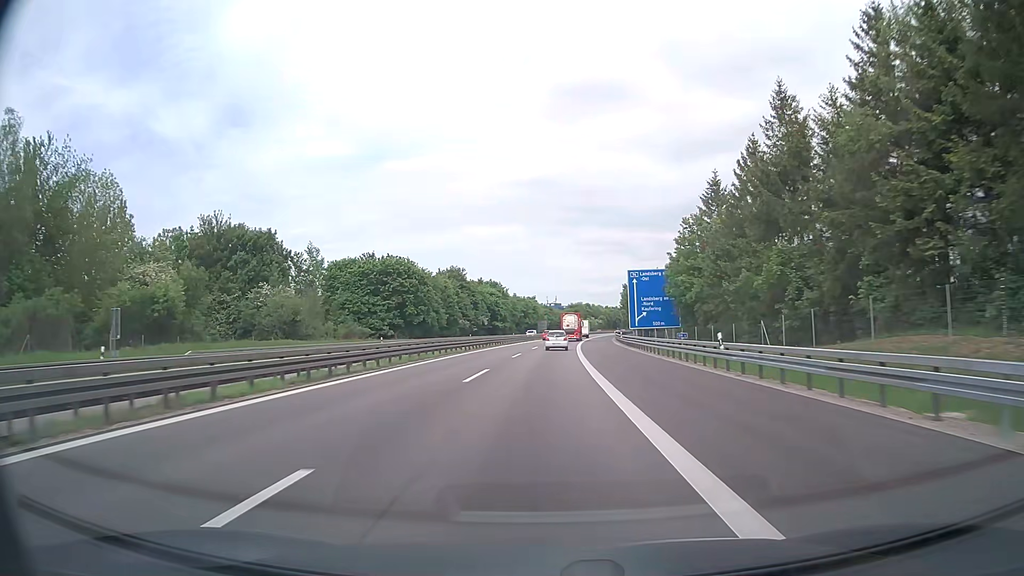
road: motorway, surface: asphalt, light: Day
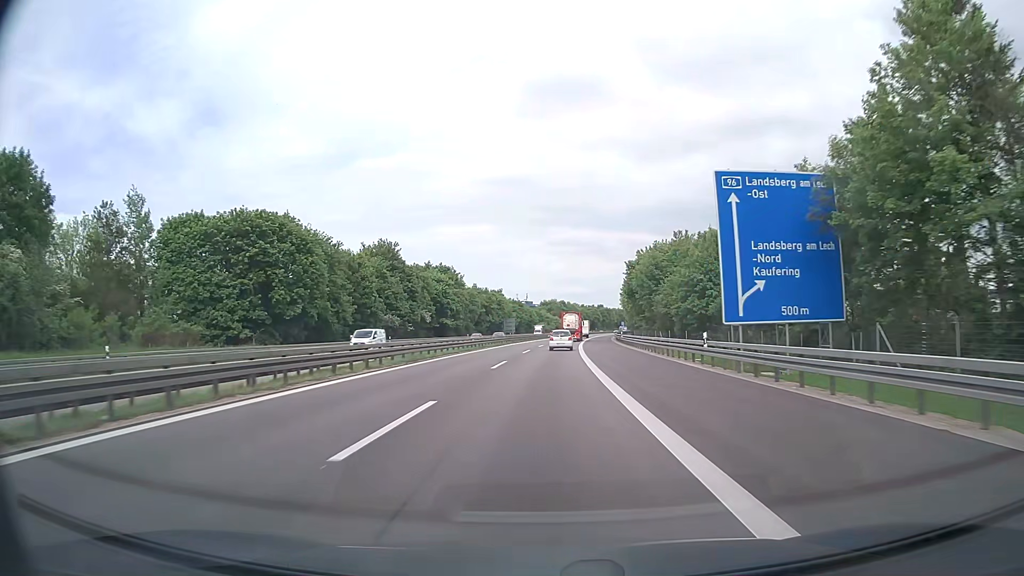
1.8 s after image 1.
(+0.9, +47.6) m; +2°
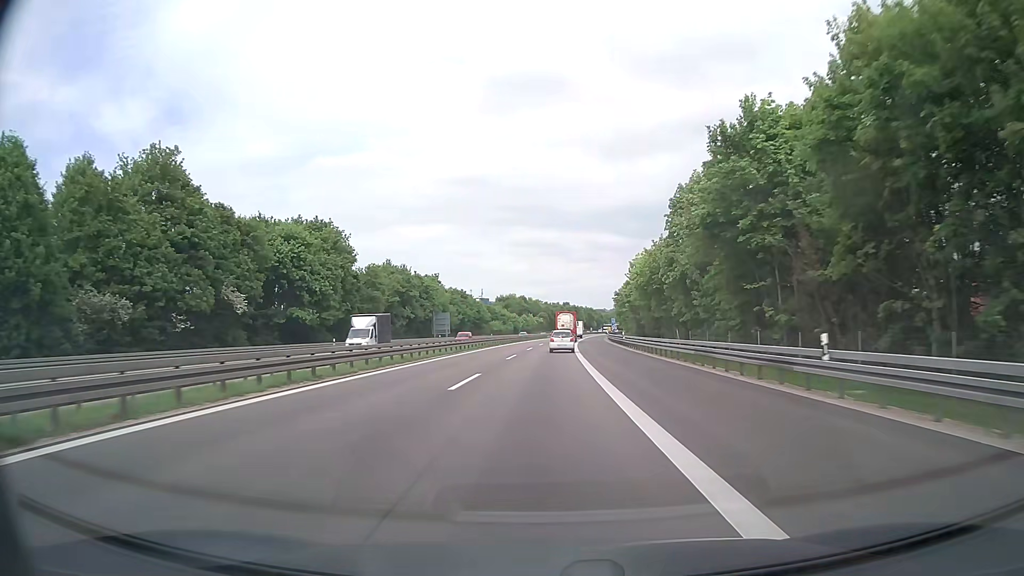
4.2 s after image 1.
(+2.0, +63.2) m; +3°
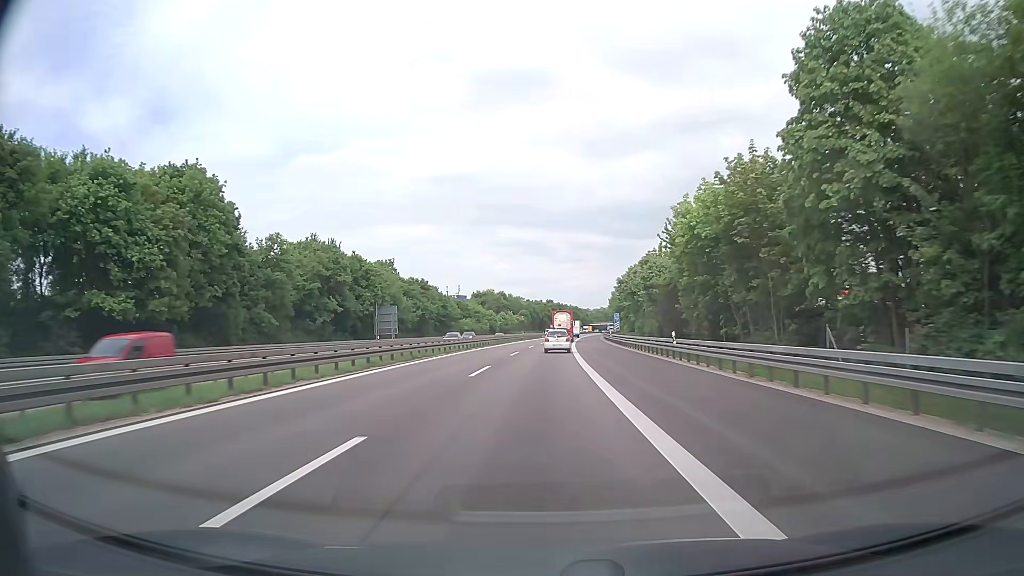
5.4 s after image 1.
(+0.4, +31.5) m; +2°
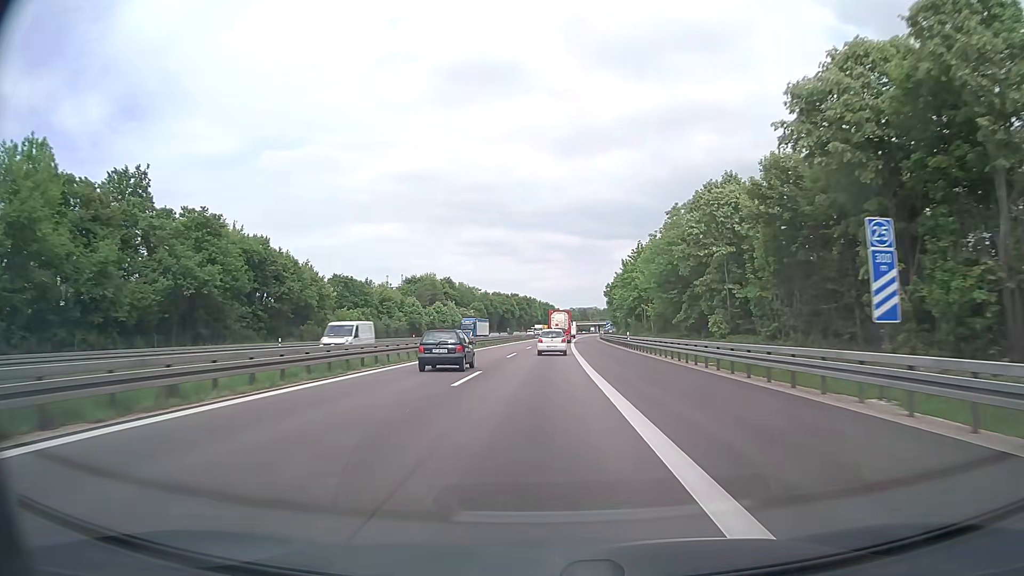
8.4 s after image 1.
(+1.9, +78.4) m; +3°
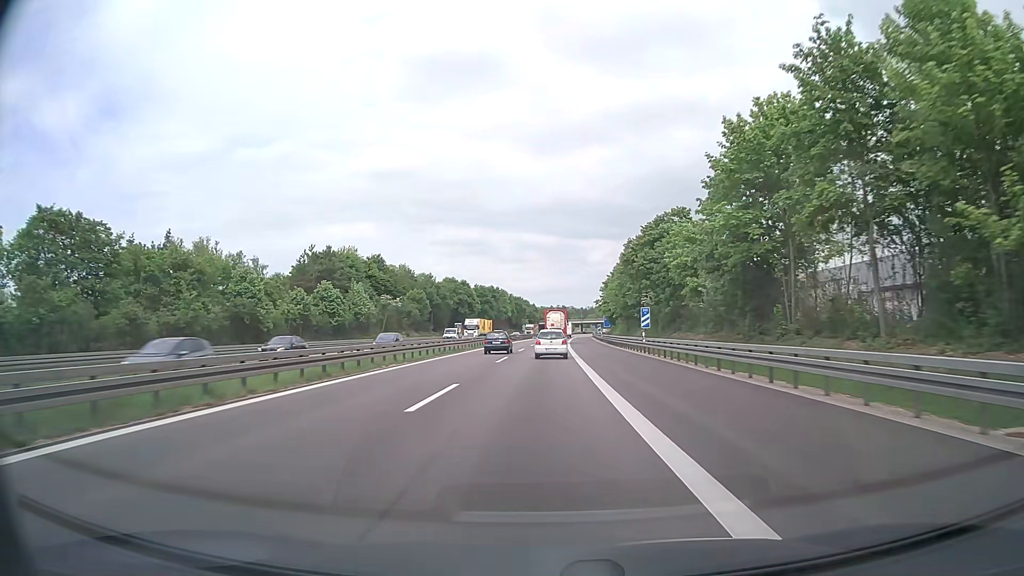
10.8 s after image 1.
(+1.2, +62.5) m; +2°
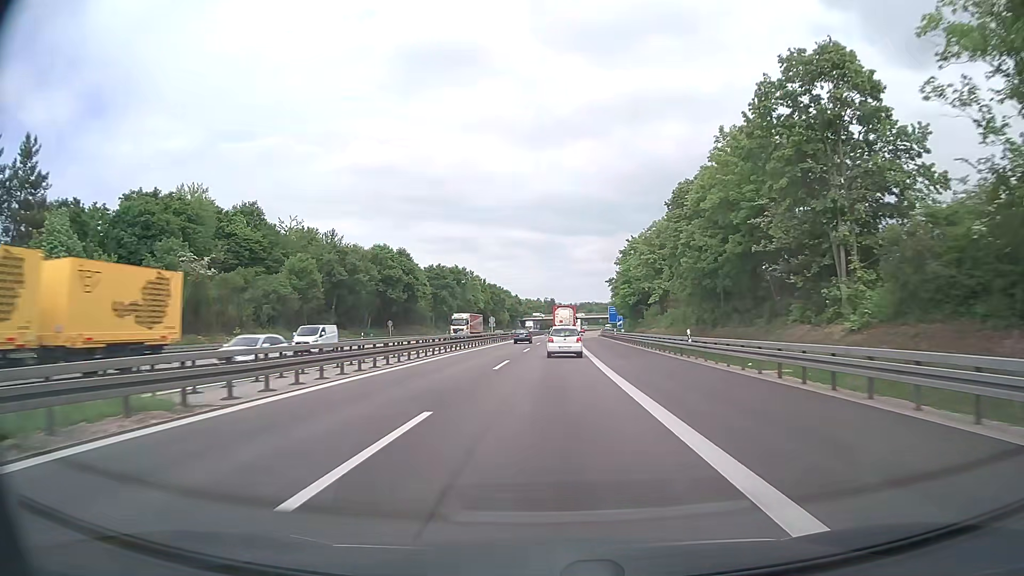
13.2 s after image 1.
(+0.5, +61.4) m; +1°
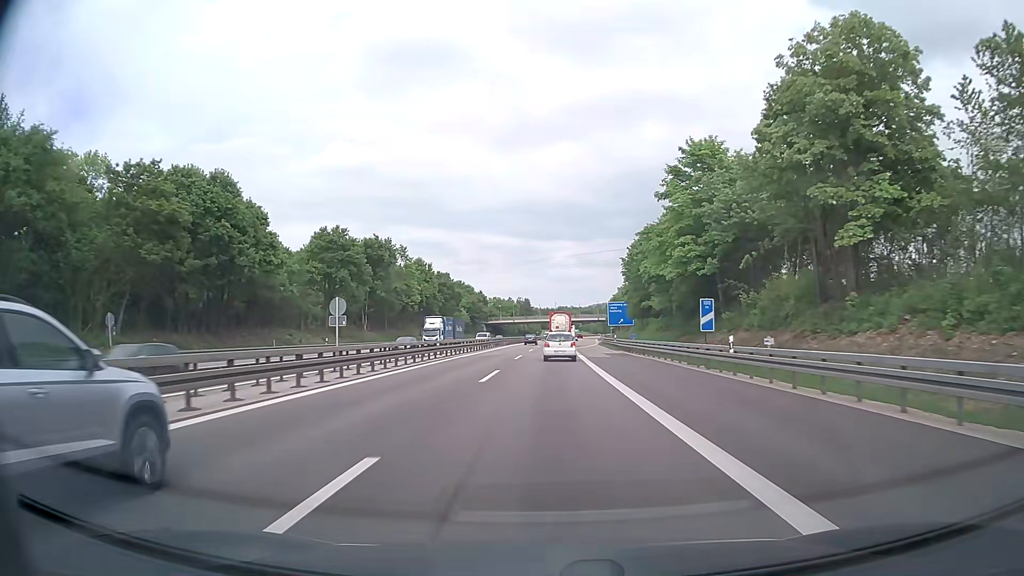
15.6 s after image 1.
(+1.1, +57.5) m; +2°
(0, +10) (0, +20) (0, +30) (0, +40) (+1, +50) (+1, +60) (+2, +70) (+3, +80) (+3, +90) (+4, +100) m
